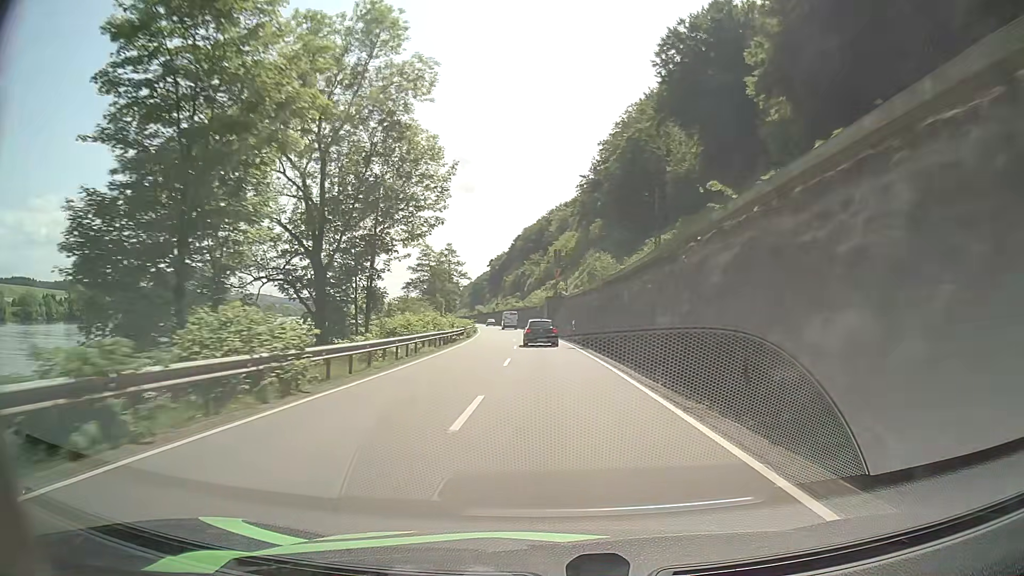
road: primary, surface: asphalt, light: Day
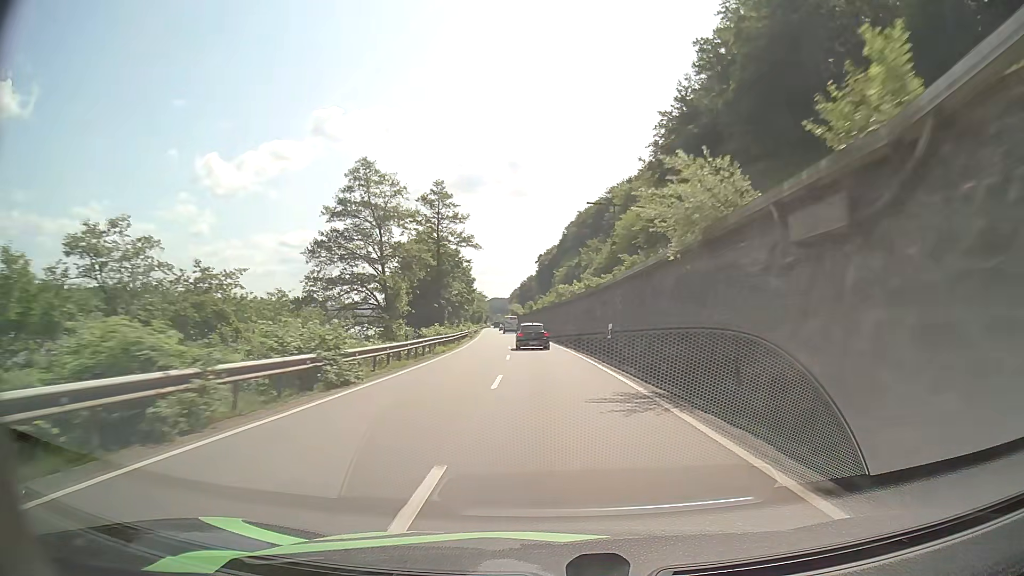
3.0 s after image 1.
(-2.9, +65.6) m; -5°
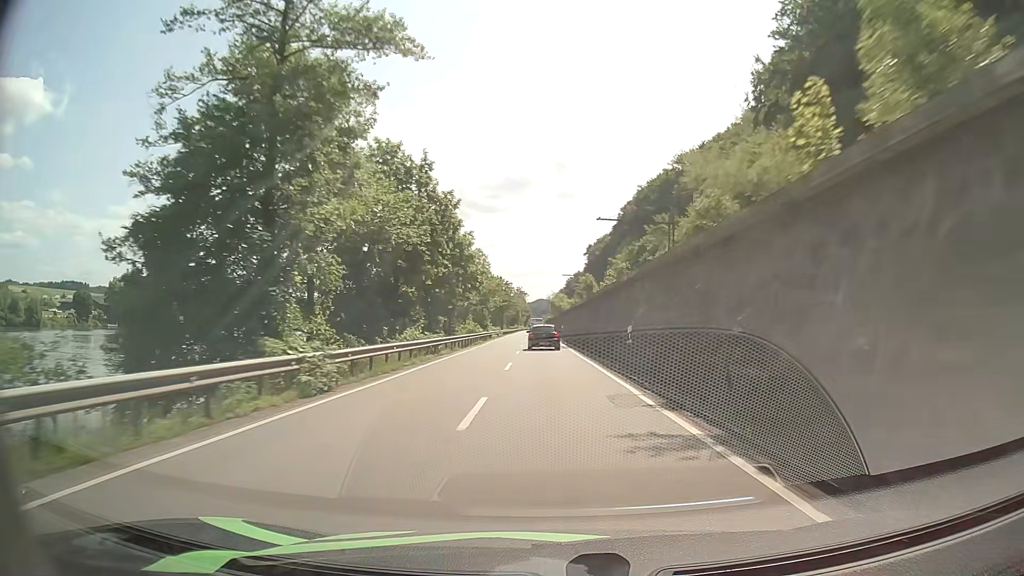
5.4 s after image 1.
(-2.0, +53.6) m; -4°
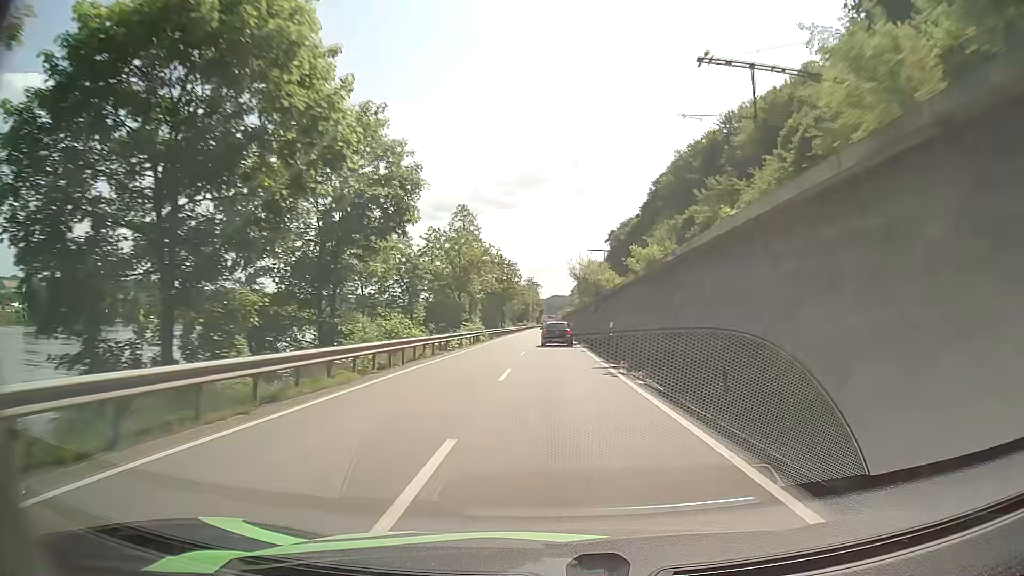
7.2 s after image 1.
(-0.5, +40.8) m; -2°
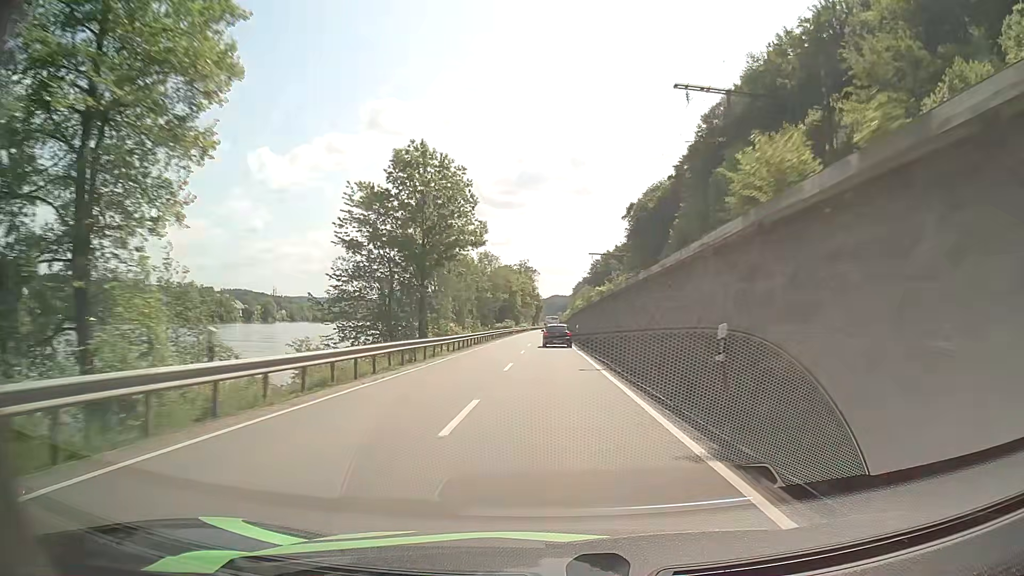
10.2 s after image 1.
(+0.6, +67.2) m; 0°
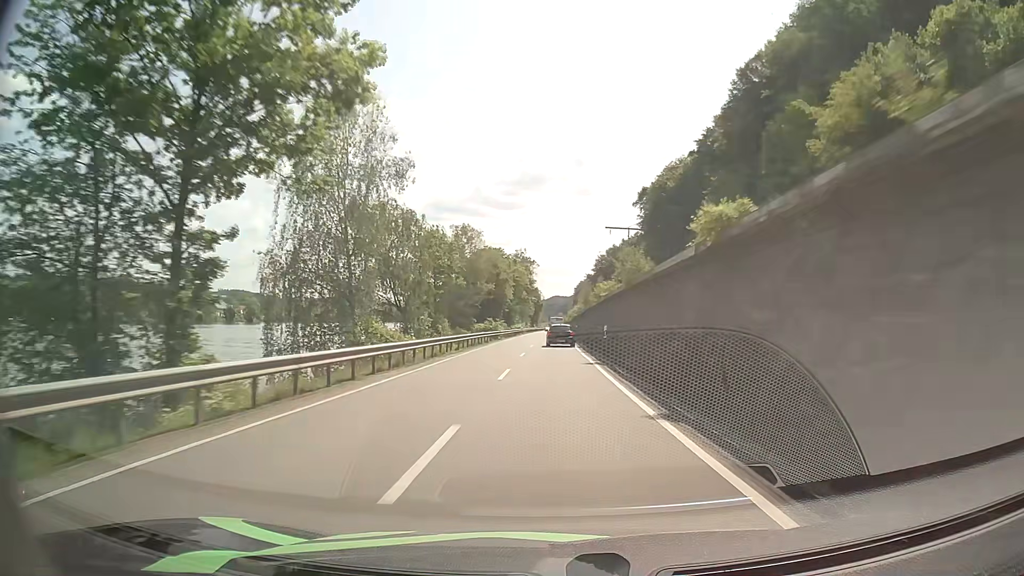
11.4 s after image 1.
(0.0, +27.0) m; 0°
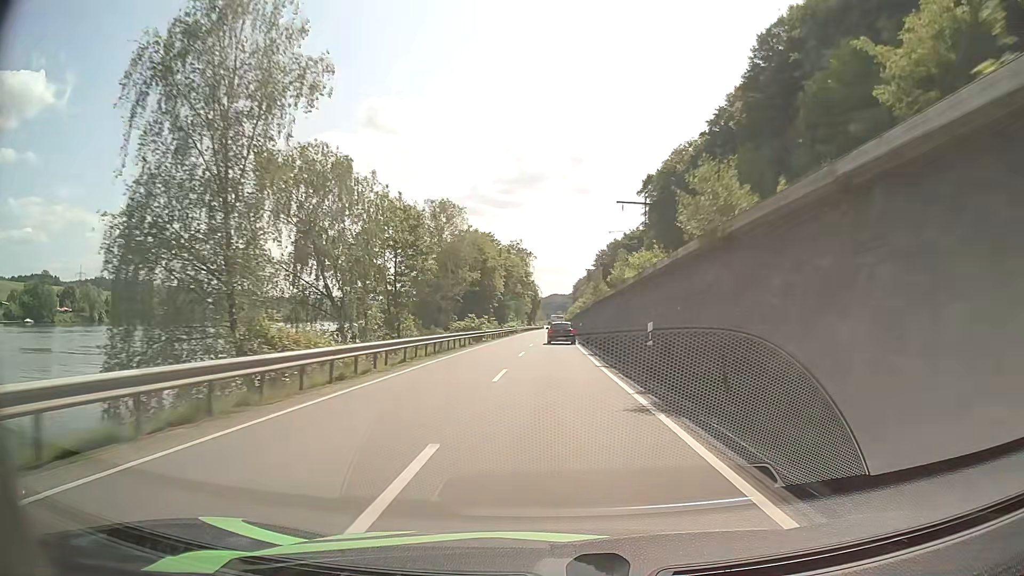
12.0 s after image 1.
(+0.1, +13.6) m; +1°
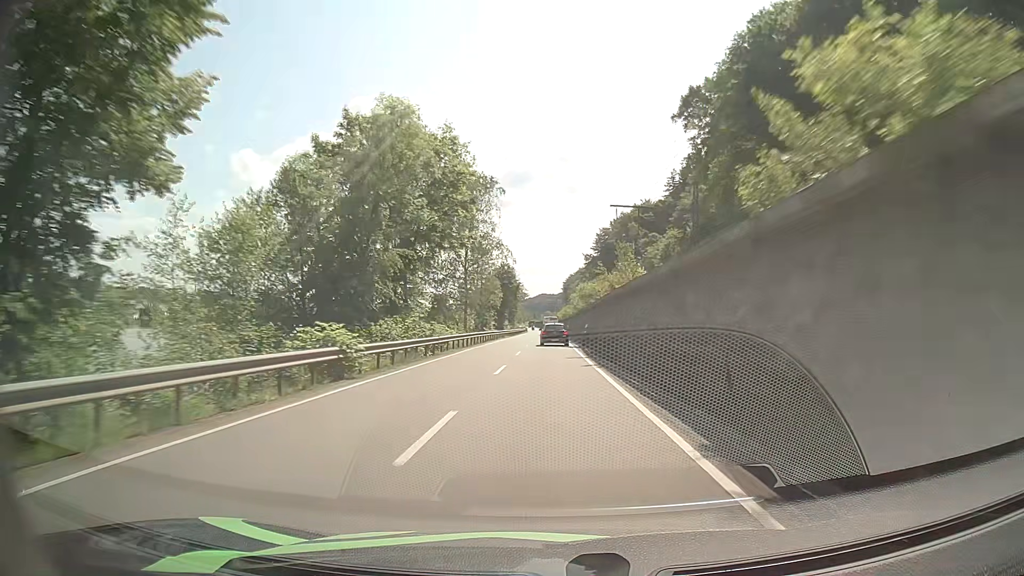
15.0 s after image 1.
(+0.3, +68.7) m; +1°
(0, +10) (0, +20) (0, +30) (0, +40) (0, +50) (0, +60) (0, +70) (0, +80) (0, +90) (0, +100) m
